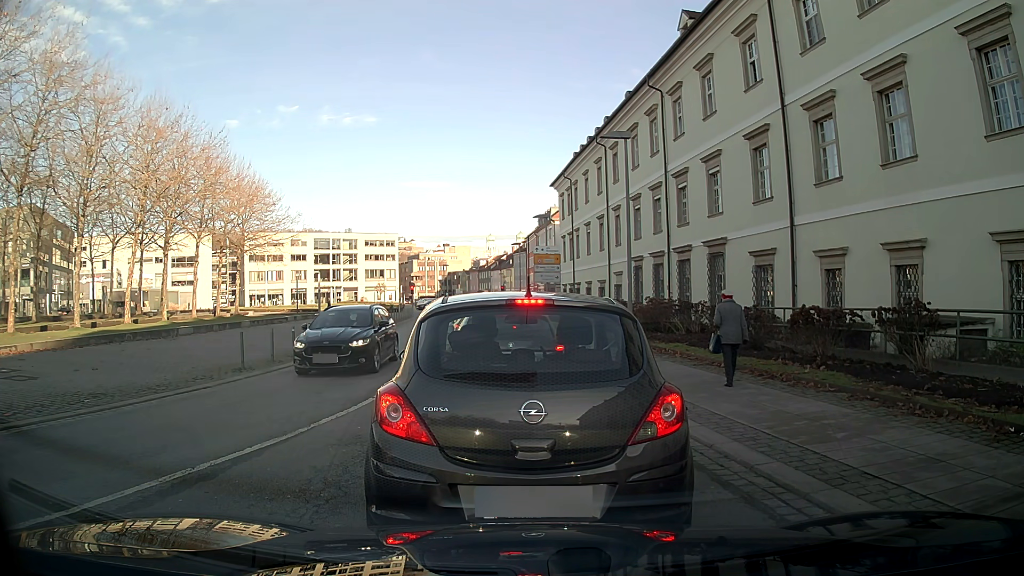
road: tertiary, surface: asphalt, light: Day
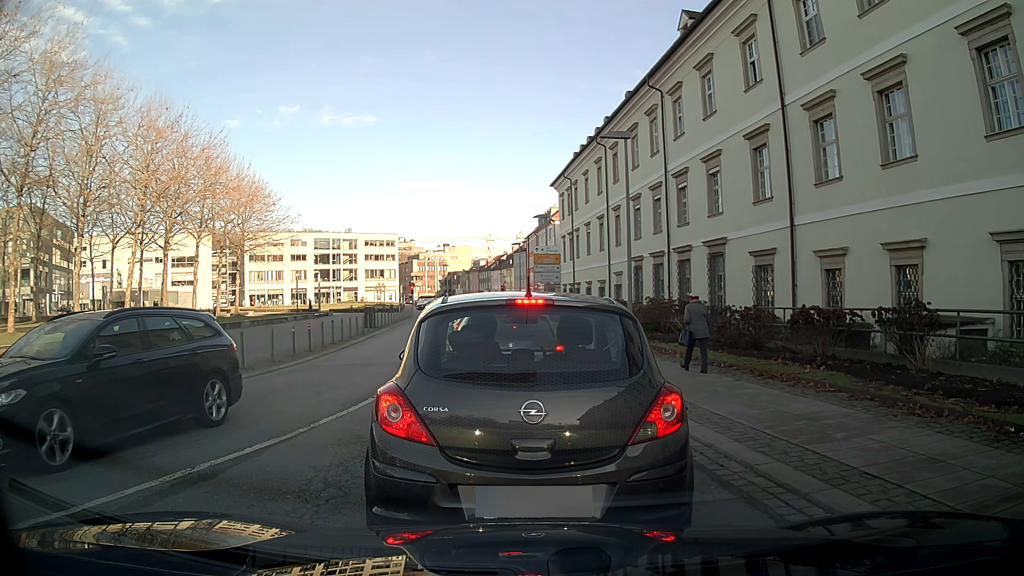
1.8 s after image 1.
(0.0, 0.0) m; 0°
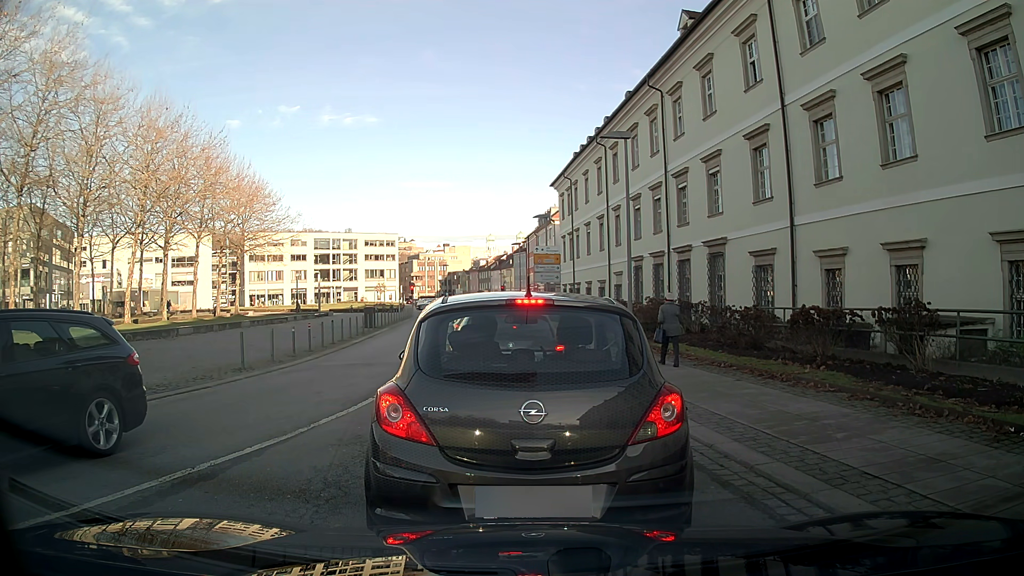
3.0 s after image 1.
(0.0, 0.0) m; 0°
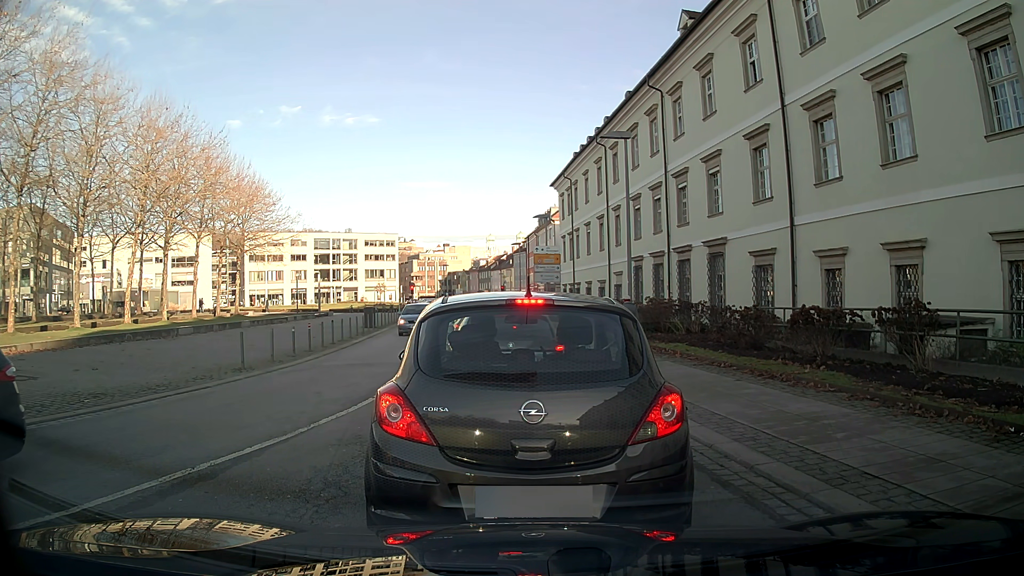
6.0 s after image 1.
(0.0, 0.0) m; 0°
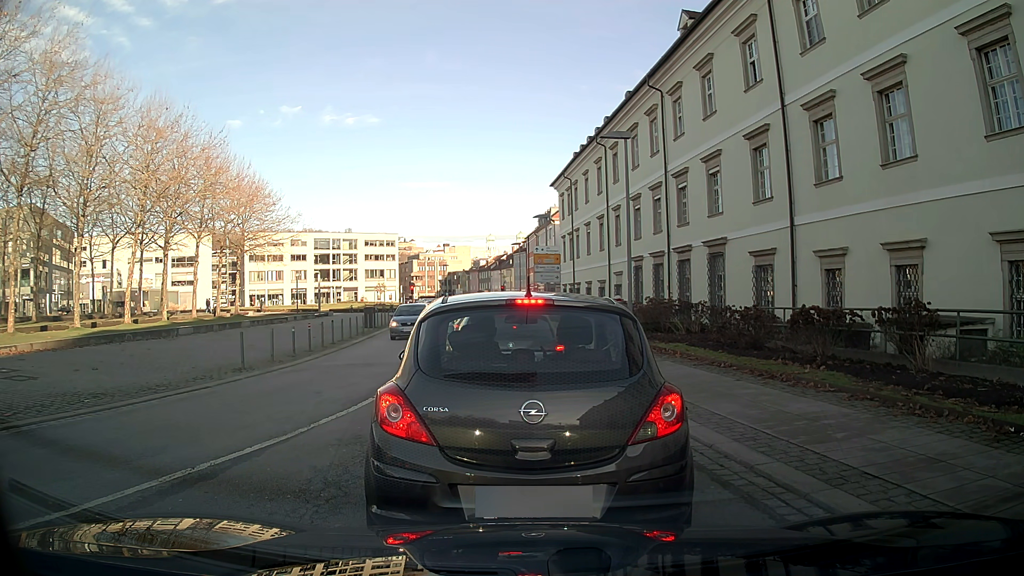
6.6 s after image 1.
(0.0, 0.0) m; 0°
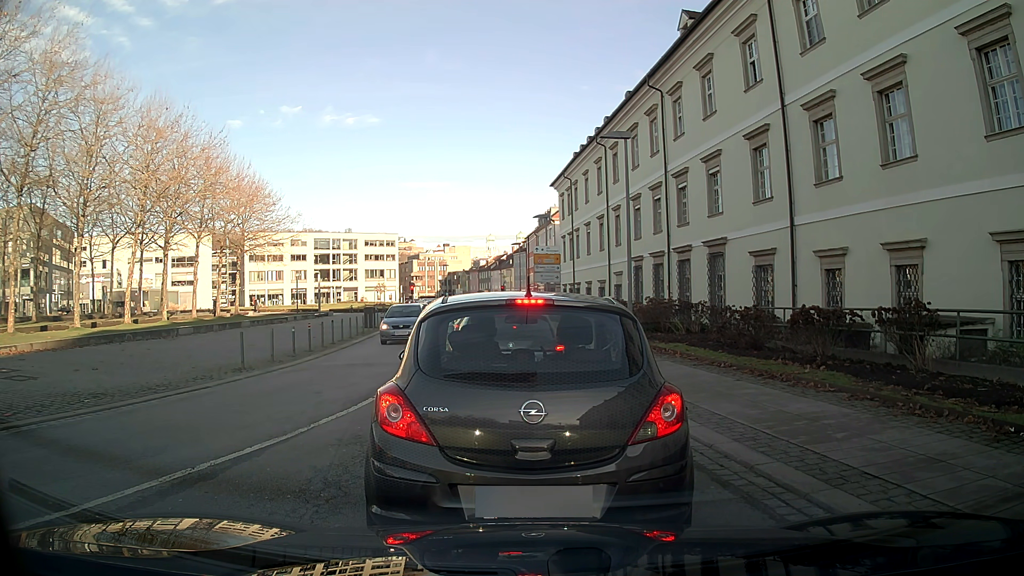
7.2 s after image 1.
(0.0, 0.0) m; 0°
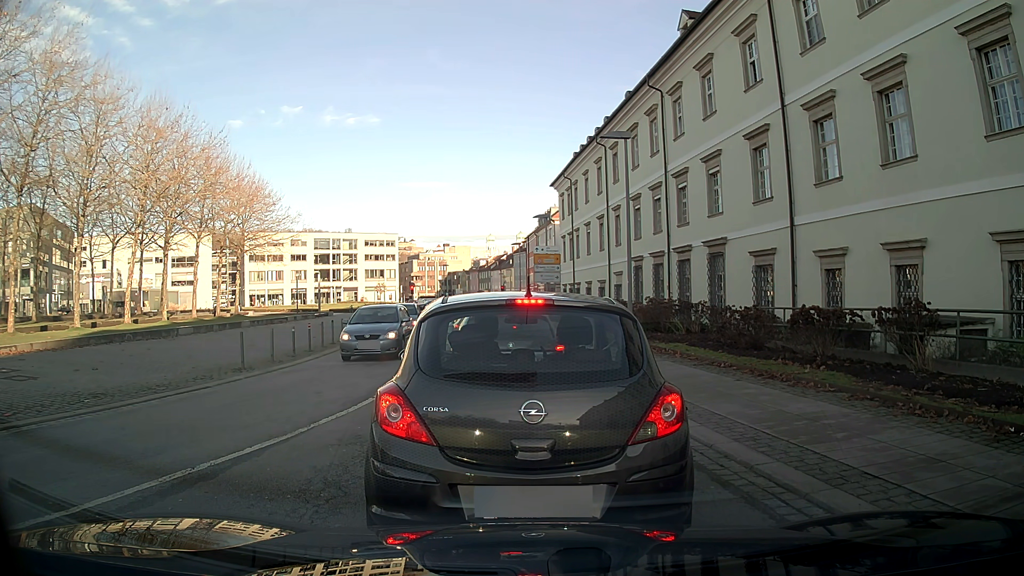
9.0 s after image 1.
(0.0, 0.0) m; 0°
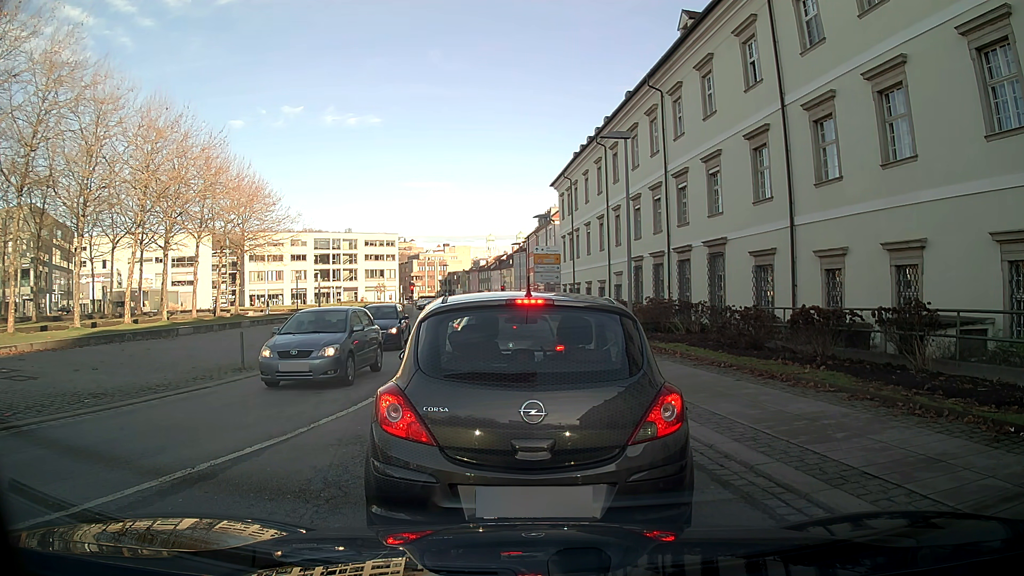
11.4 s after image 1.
(0.0, 0.0) m; 0°
